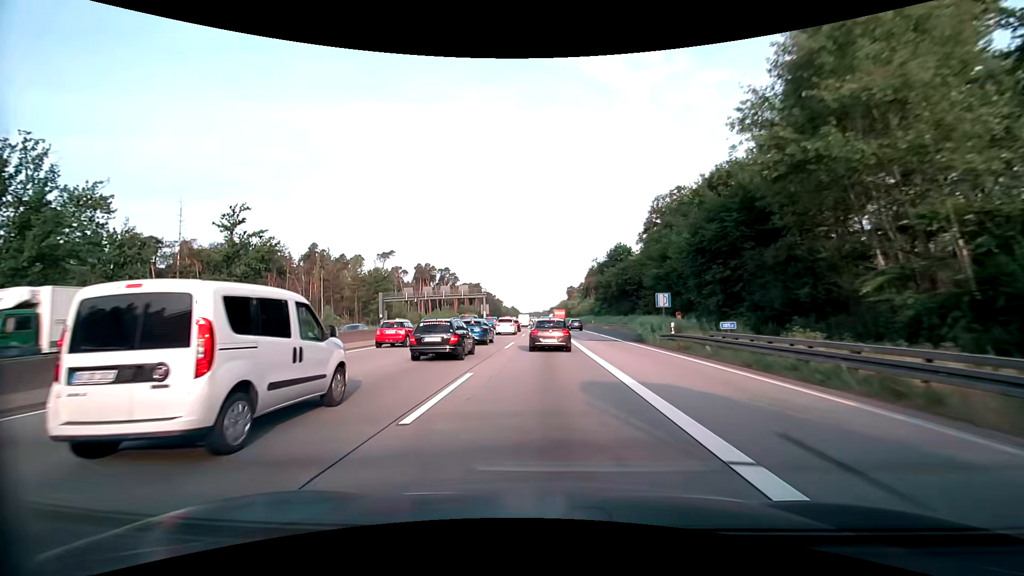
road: motorway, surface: asphalt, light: Day
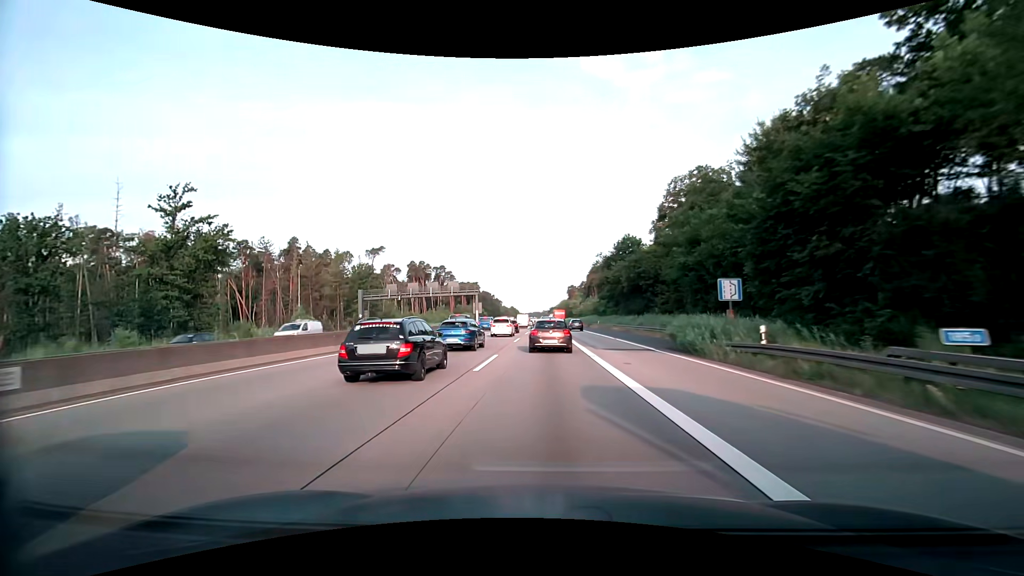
(0.0, +10.8) m; 0°
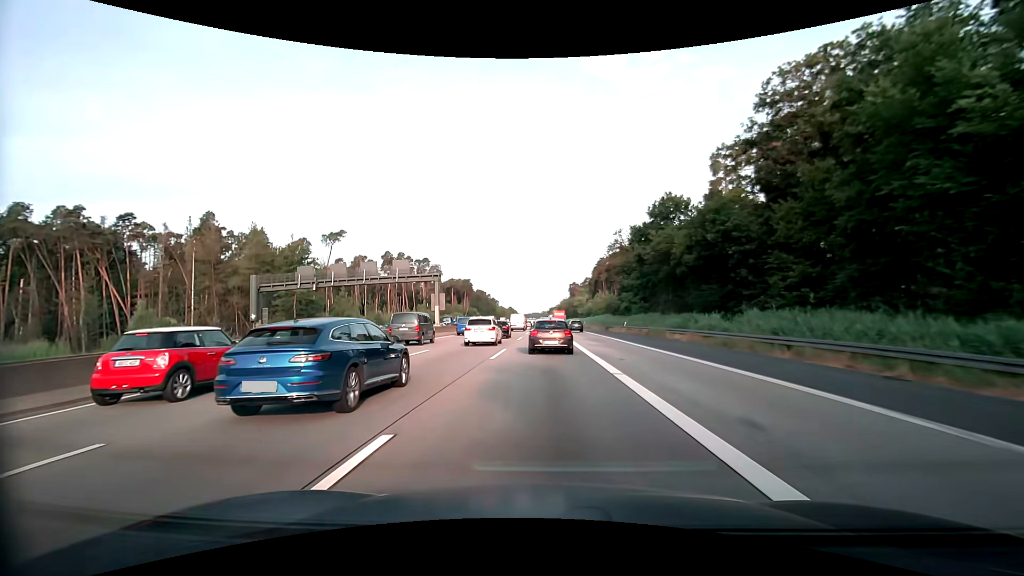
(0.0, +31.7) m; 0°
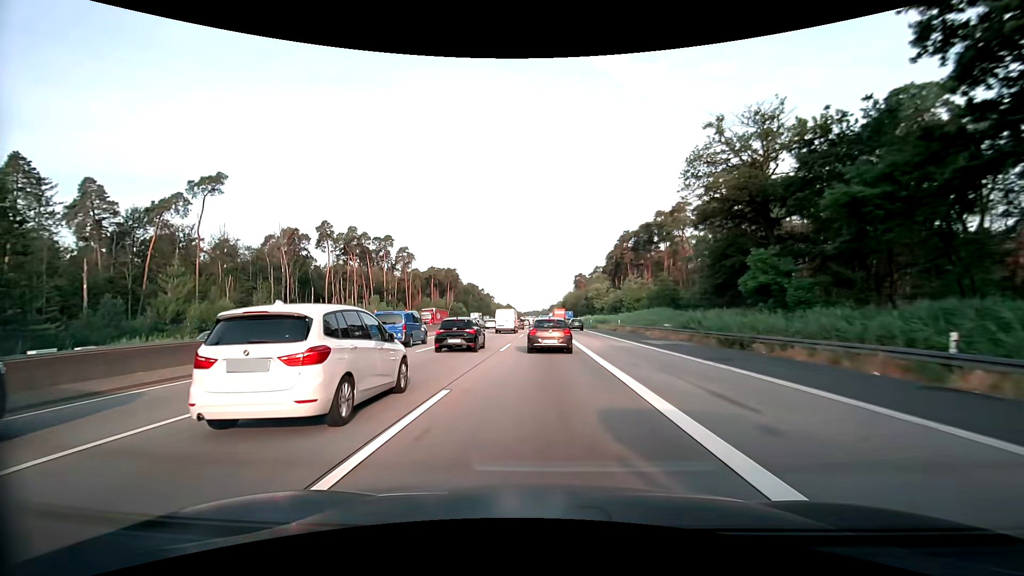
(-0.1, +50.1) m; 0°
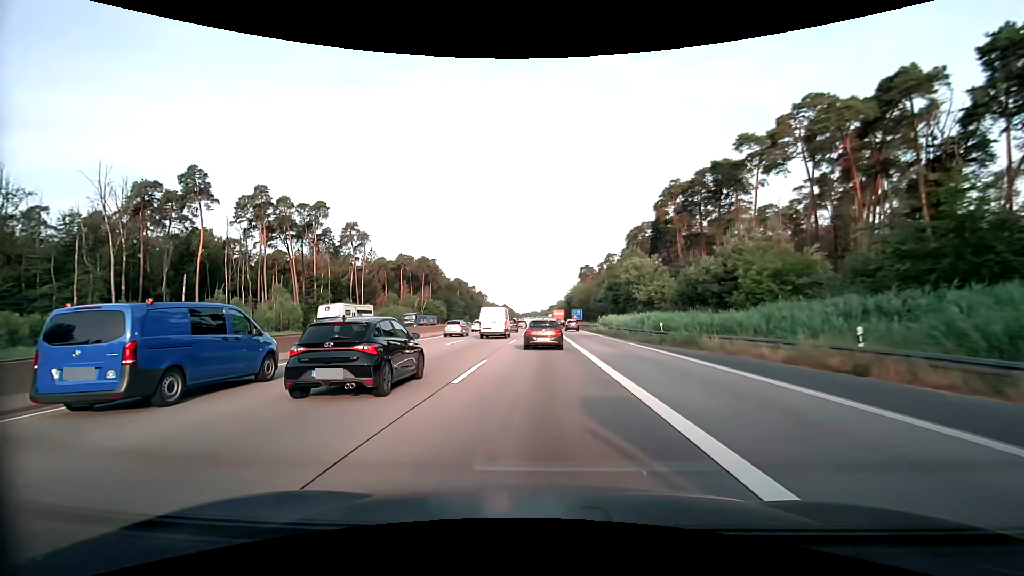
(-0.1, +46.5) m; 0°
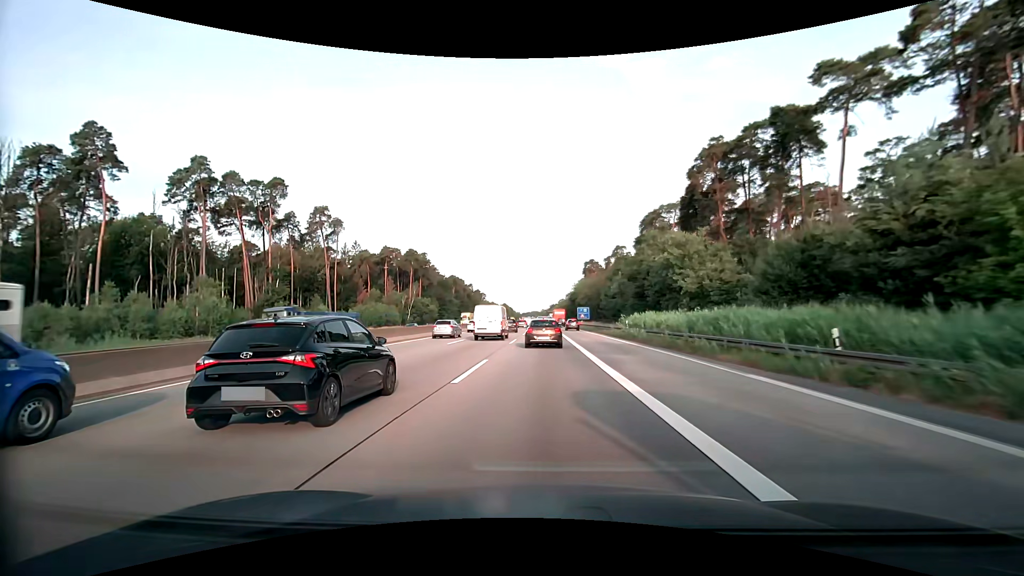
(0.0, +18.1) m; 0°
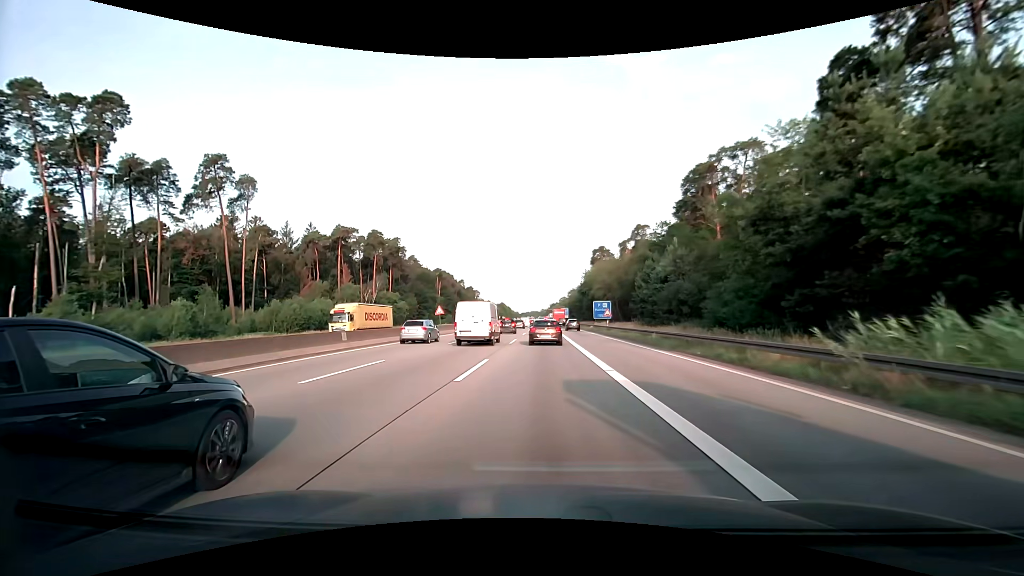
(0.0, +35.6) m; 0°
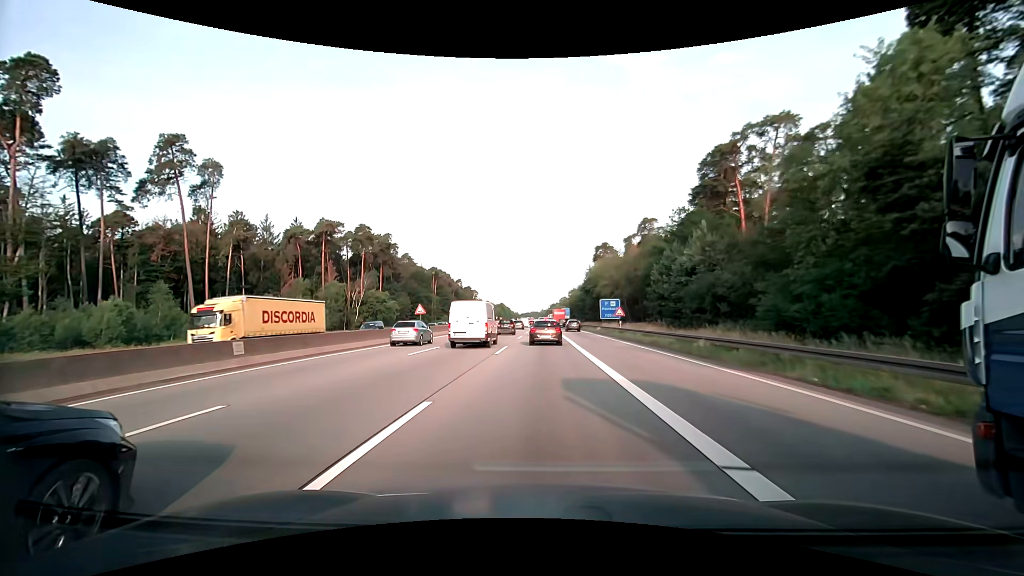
(0.0, +8.8) m; 0°
(0, +10) (0, +20) (0, +30) (0, +40) (0, +50) (0, +60) (0, +70) (0, +80) (0, +90) (0, +100) m
